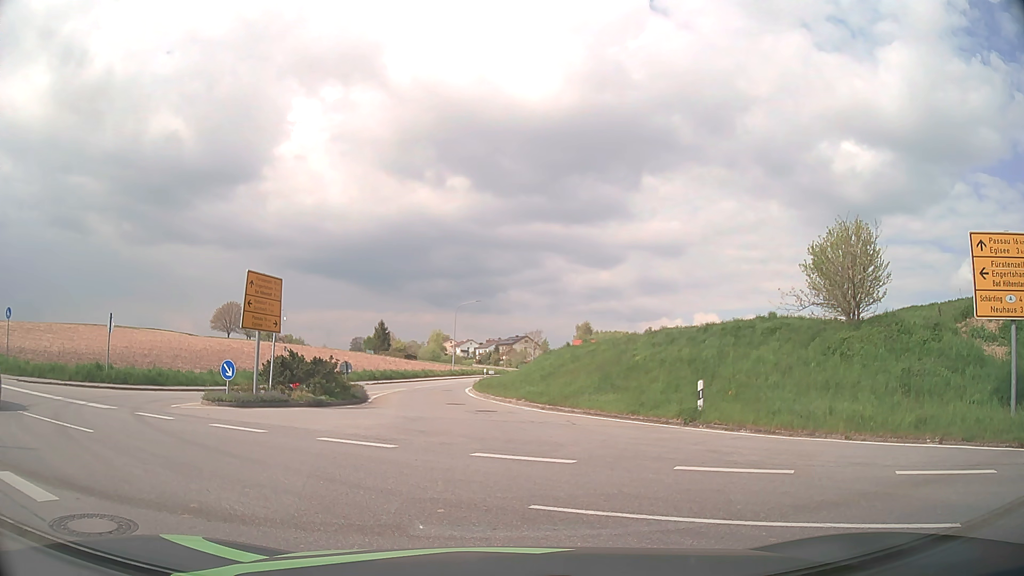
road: tertiary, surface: asphalt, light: Day
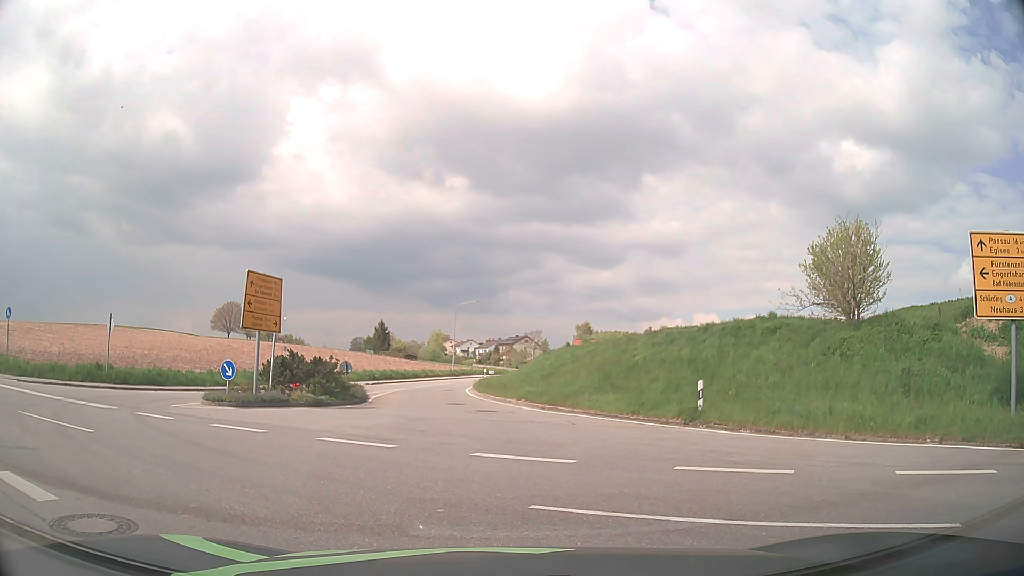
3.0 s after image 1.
(0.0, 0.0) m; 0°
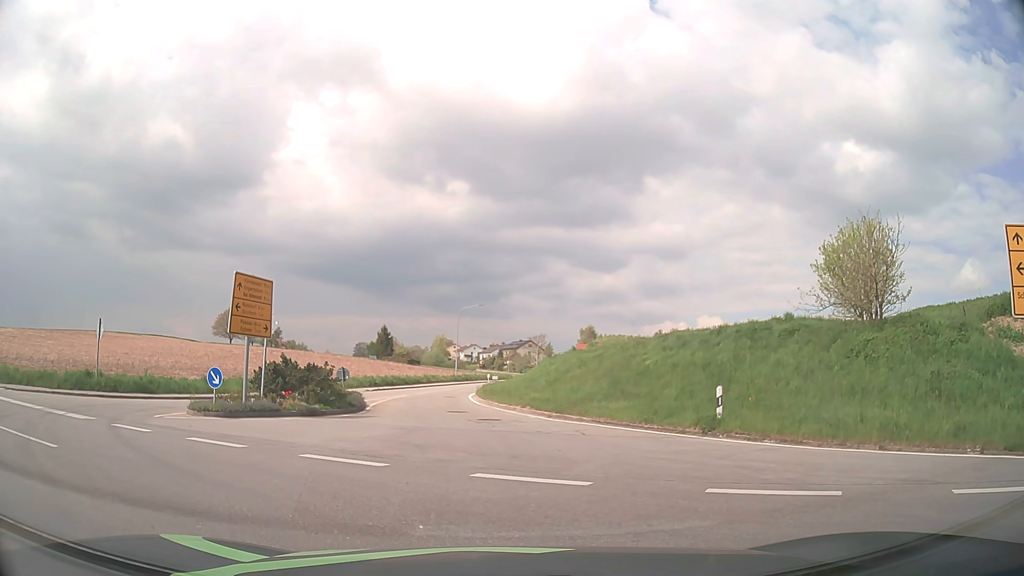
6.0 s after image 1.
(0.0, +1.3) m; +1°
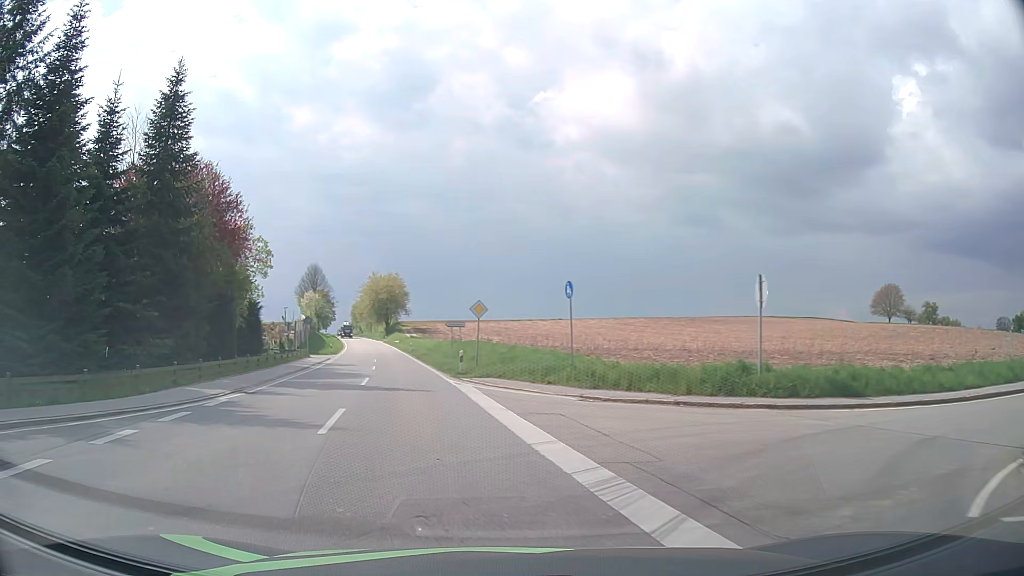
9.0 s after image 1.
(-6.5, +11.7) m; -57°
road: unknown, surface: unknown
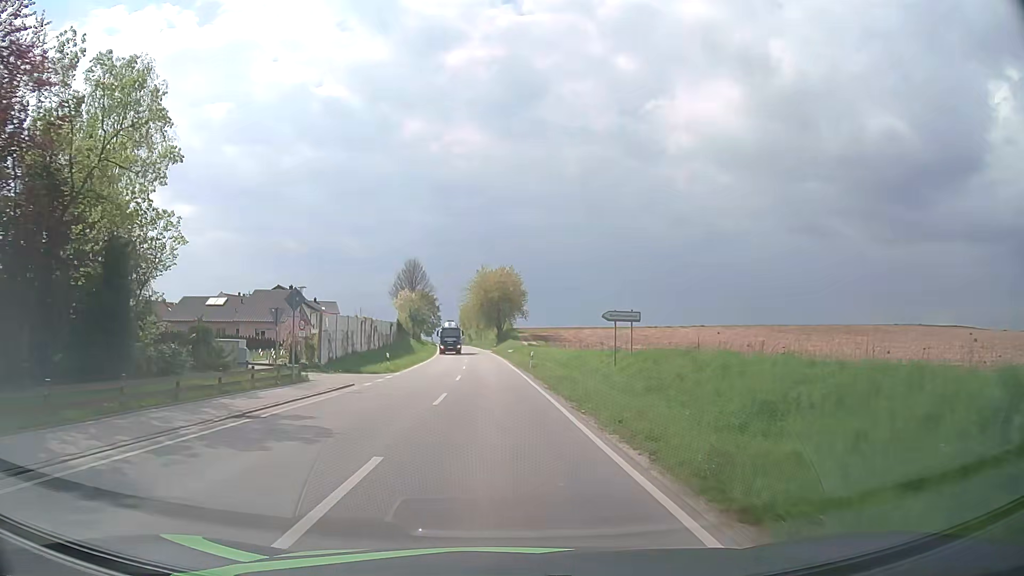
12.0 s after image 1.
(-4.5, +30.7) m; -10°
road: secondary
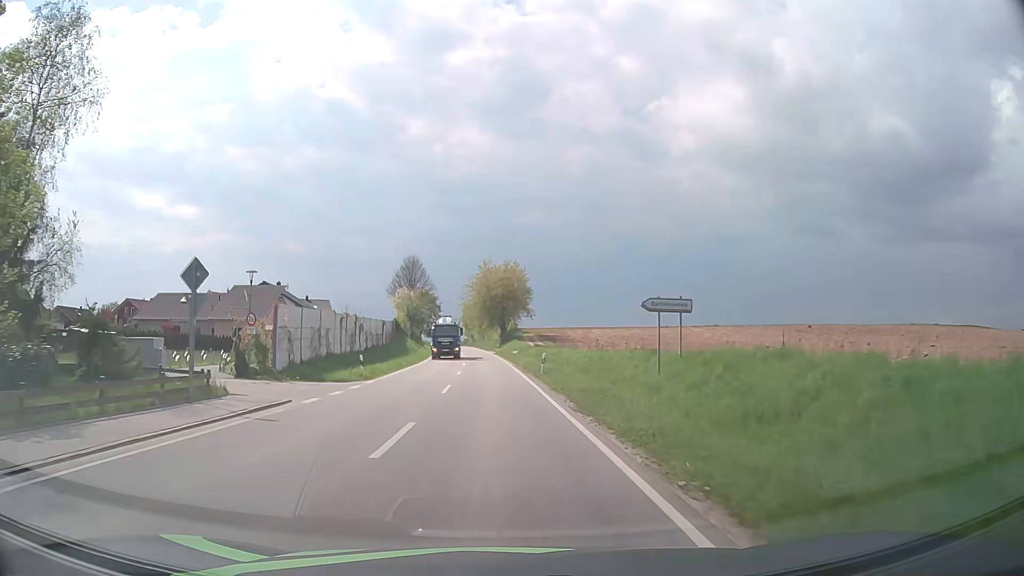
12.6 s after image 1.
(0.0, +8.2) m; 0°
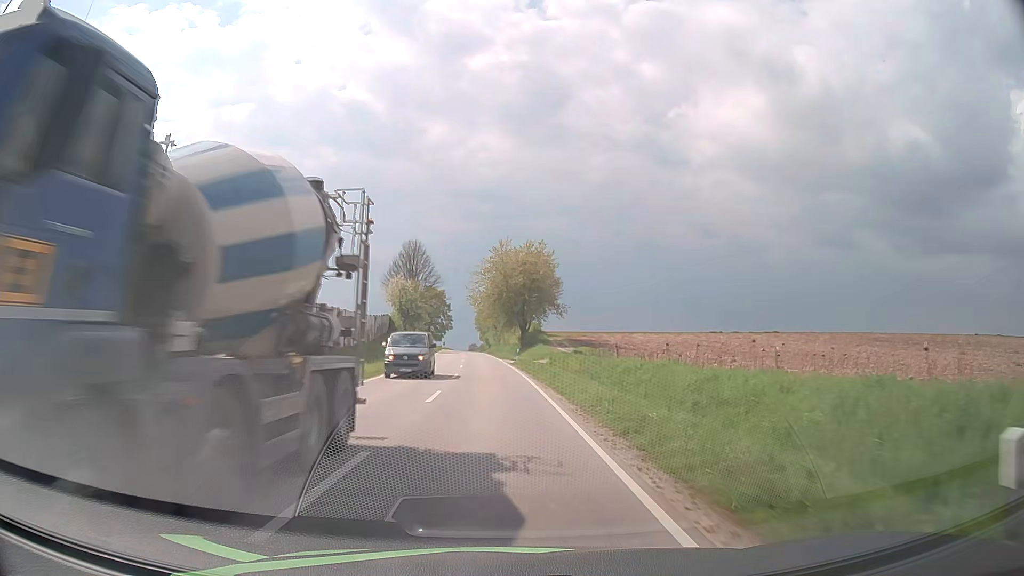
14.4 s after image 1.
(-0.4, +28.2) m; -1°
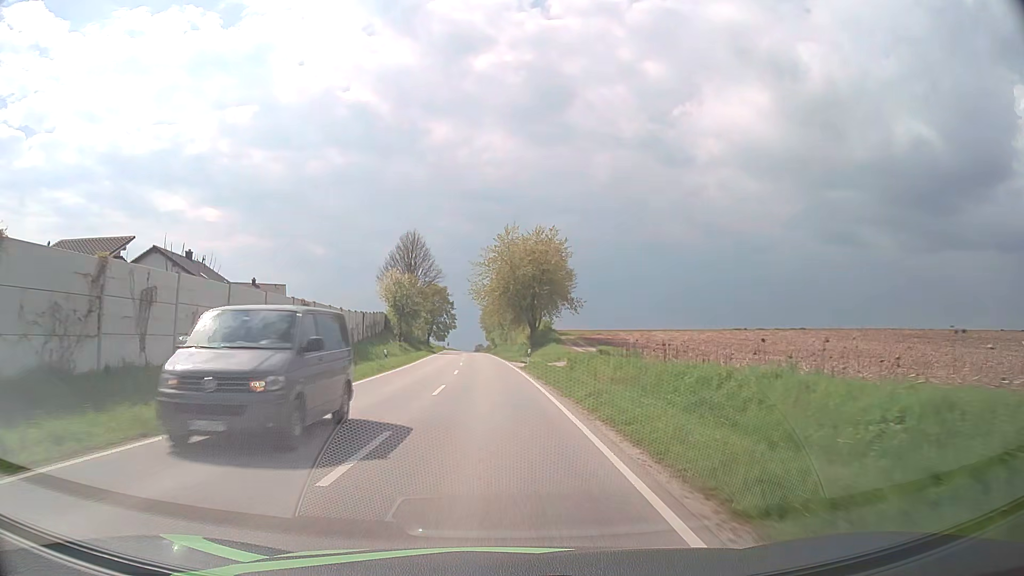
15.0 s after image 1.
(-0.1, +10.3) m; -1°
(0, +10) (0, +20) (-1, +30) (-1, +40) (-2, +50) (-2, +60) (-3, +70) (-4, +80) (-4, +90) (-5, +100) m
